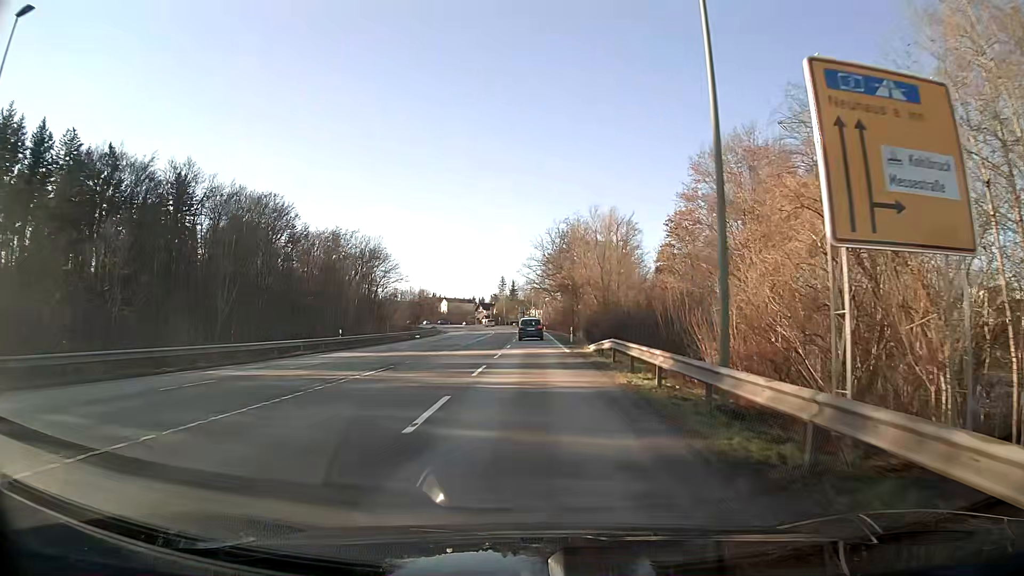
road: secondary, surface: asphalt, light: Day
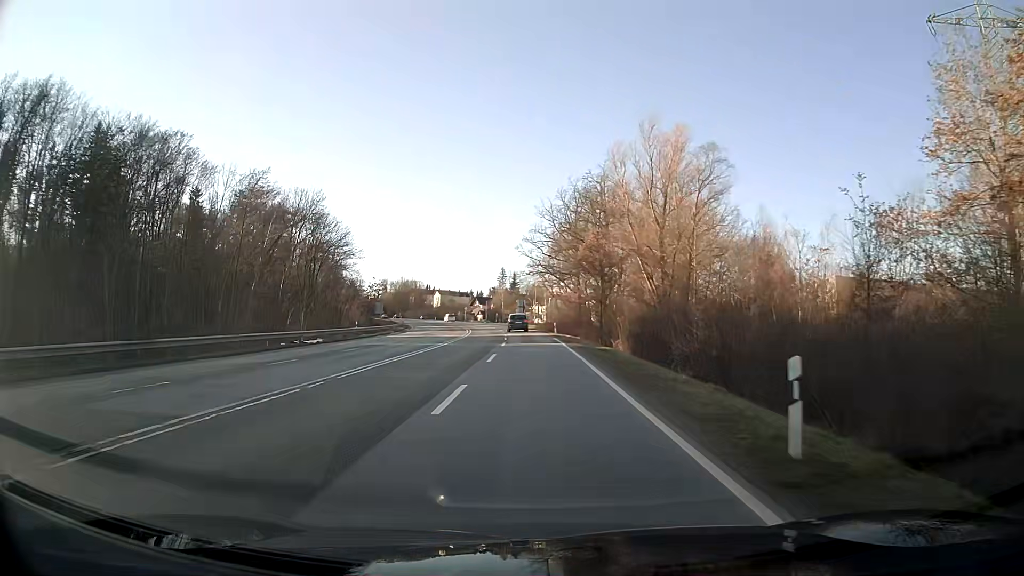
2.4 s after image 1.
(0.0, +39.0) m; 0°
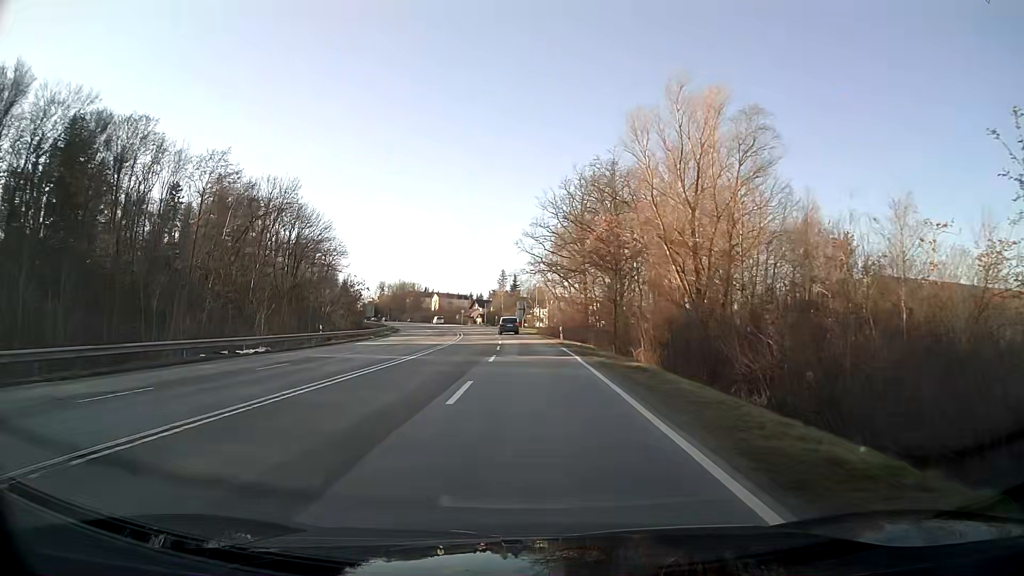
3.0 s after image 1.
(0.0, +9.9) m; 0°
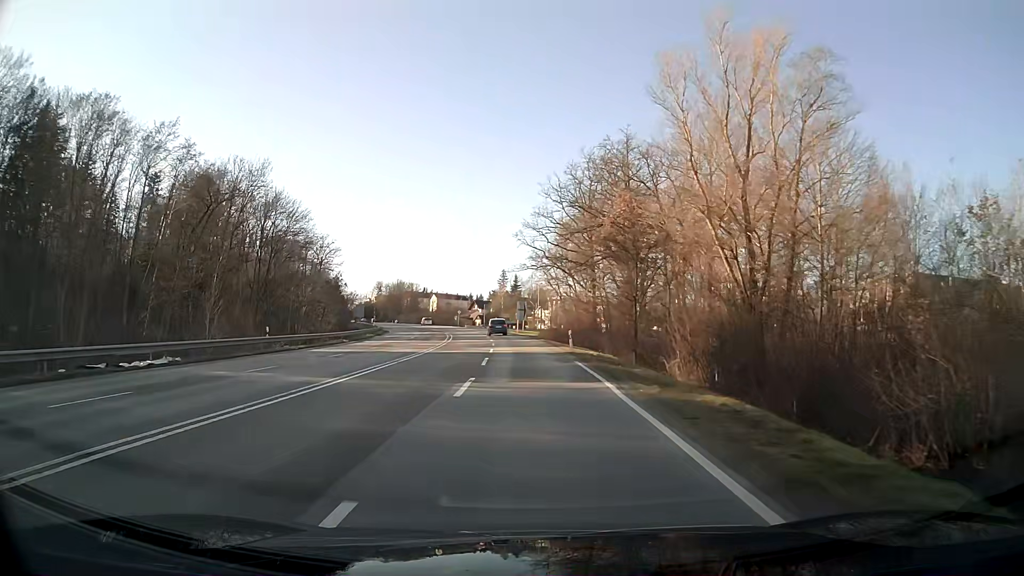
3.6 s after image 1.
(0.0, +9.9) m; 0°
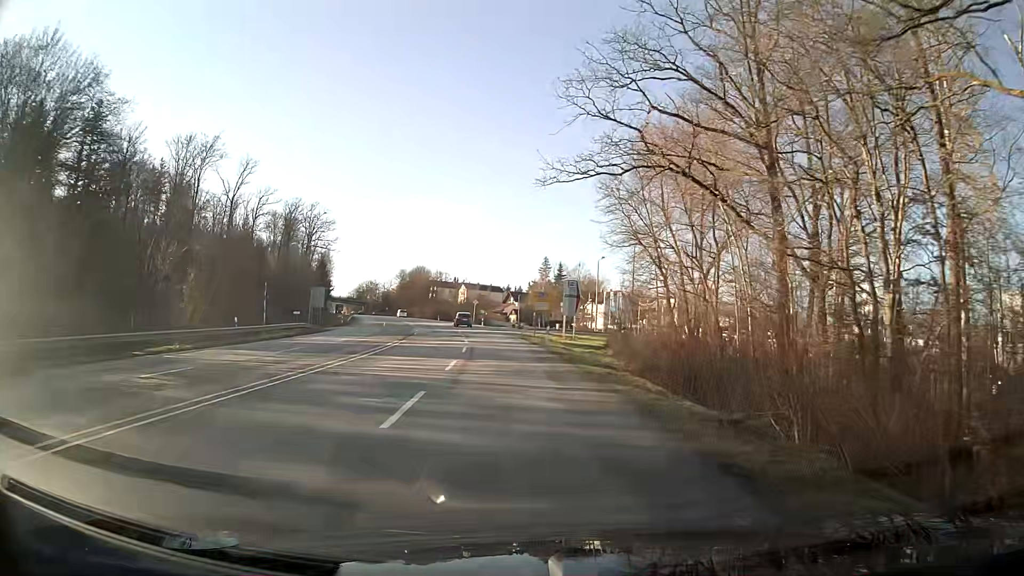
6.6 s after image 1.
(-1.4, +48.9) m; -4°
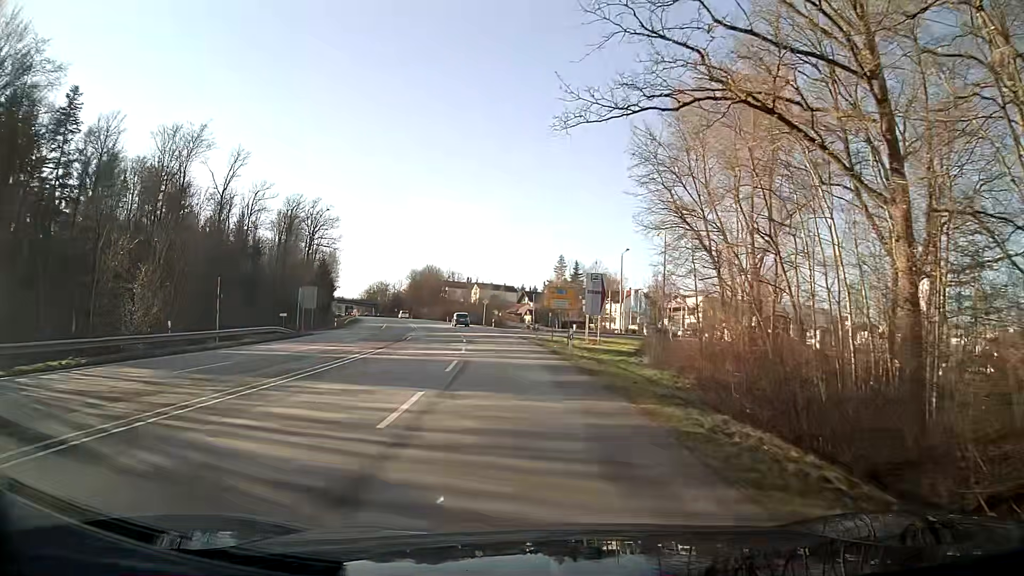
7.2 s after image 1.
(-0.1, +8.9) m; -1°
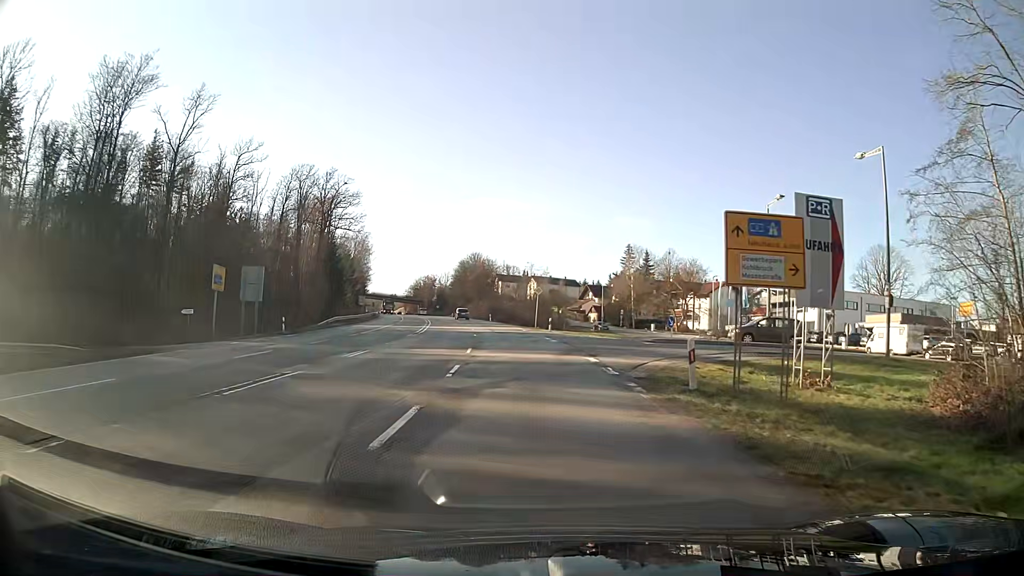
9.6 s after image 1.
(-1.7, +30.5) m; -5°
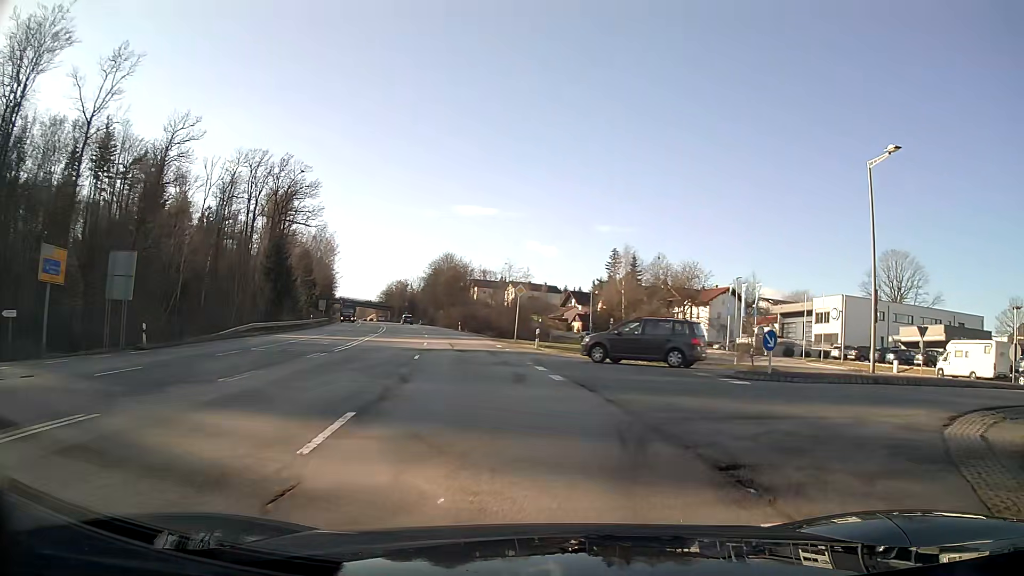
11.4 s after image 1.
(+0.2, +15.3) m; +6°
(+3, +9) (+11, +15) (+20, +18) (+26, +26) (+26, +35) (+24, +45) (+21, +55) (+19, +65) (+19, +74) (+28, +78) m
